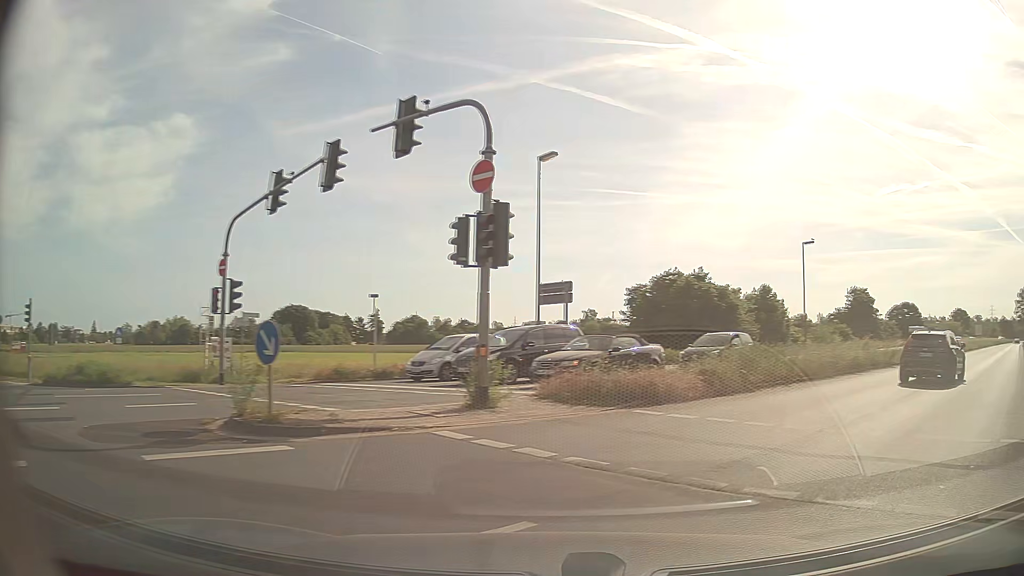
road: primary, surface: asphalt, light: Day
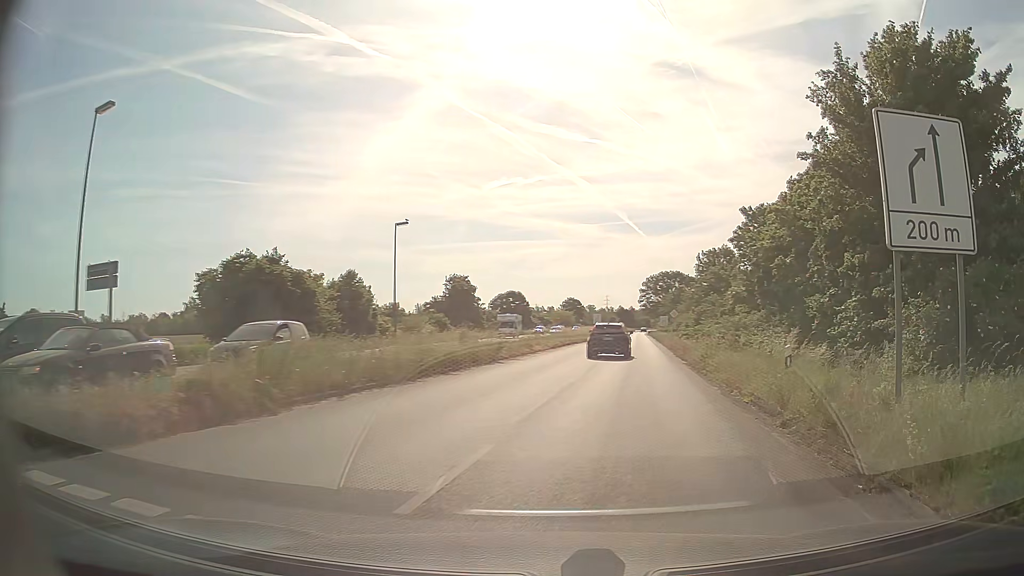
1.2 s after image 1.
(+2.1, +5.9) m; +35°
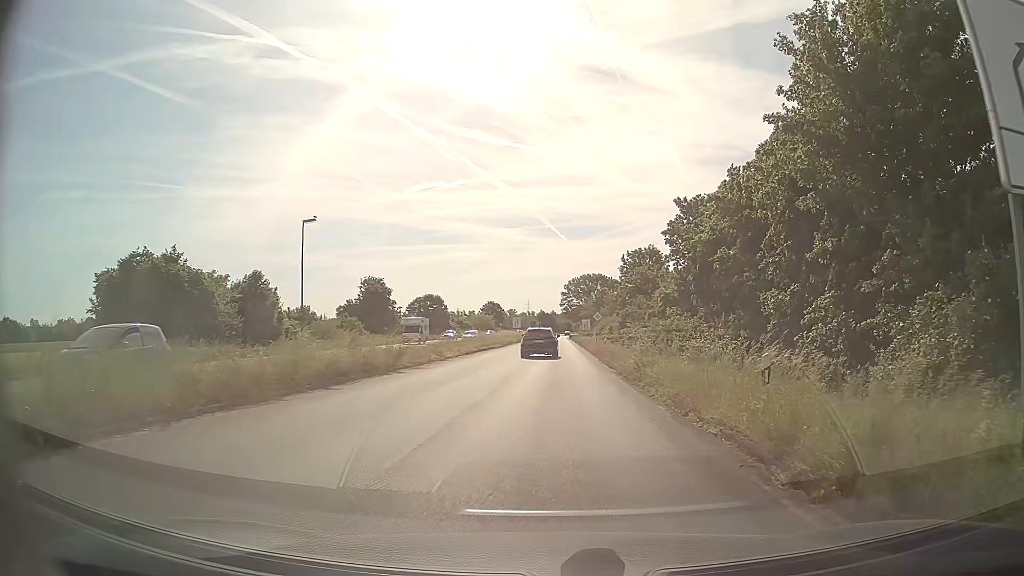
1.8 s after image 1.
(+0.3, +3.7) m; +7°
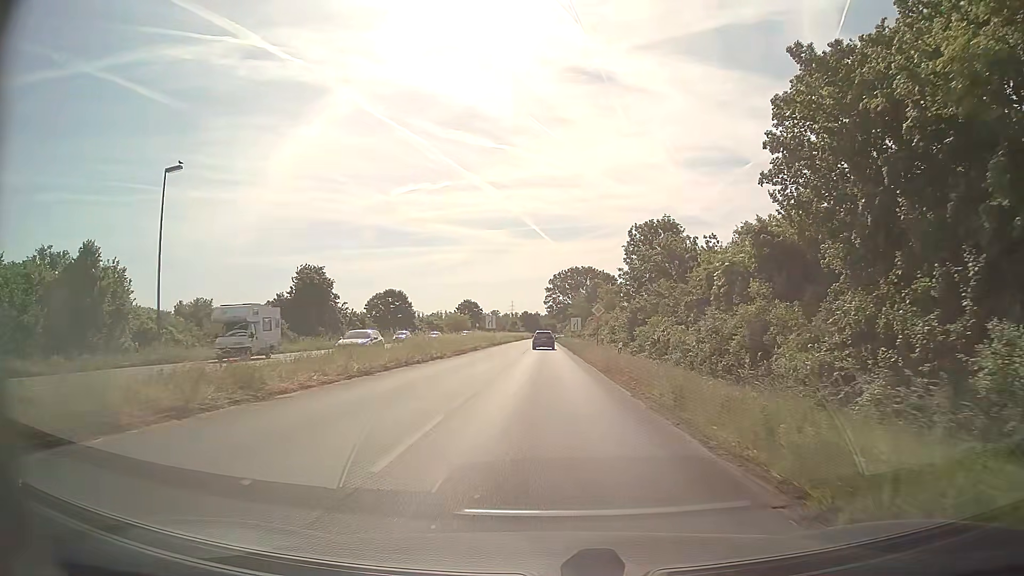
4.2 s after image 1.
(+0.3, +19.3) m; +1°
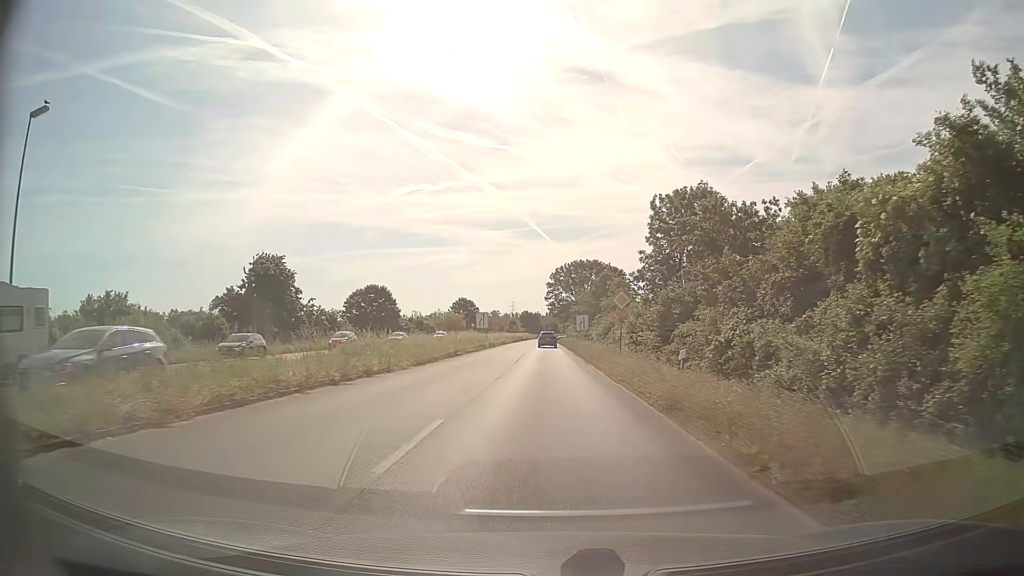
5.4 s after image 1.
(0.0, +12.3) m; 0°
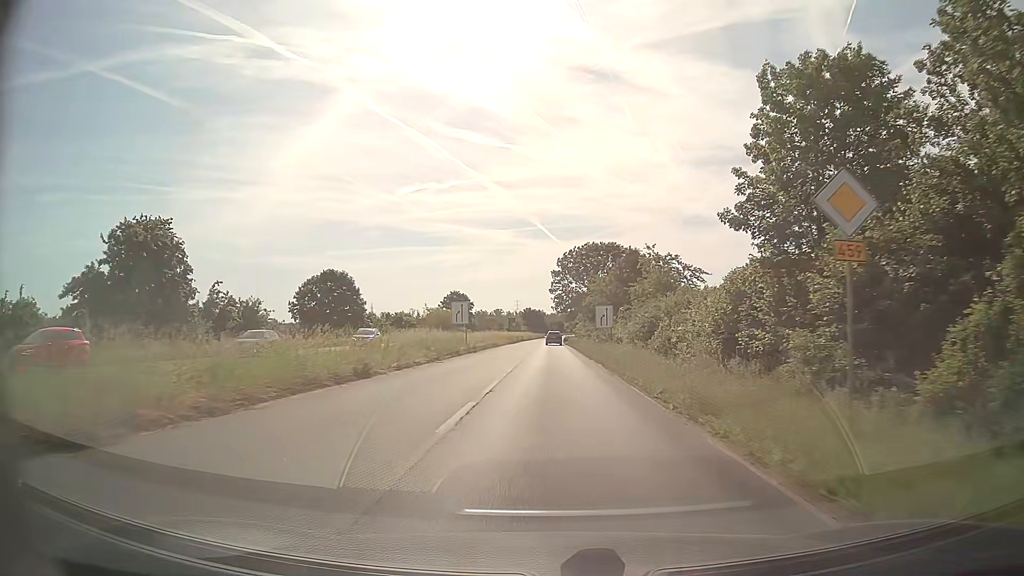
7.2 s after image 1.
(0.0, +21.9) m; 0°
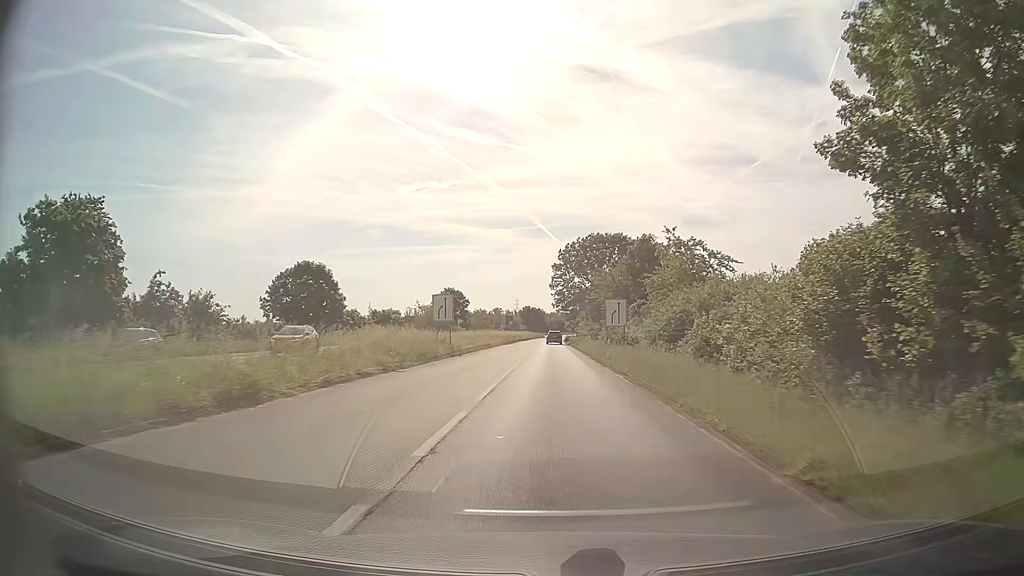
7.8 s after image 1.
(0.0, +8.1) m; 0°
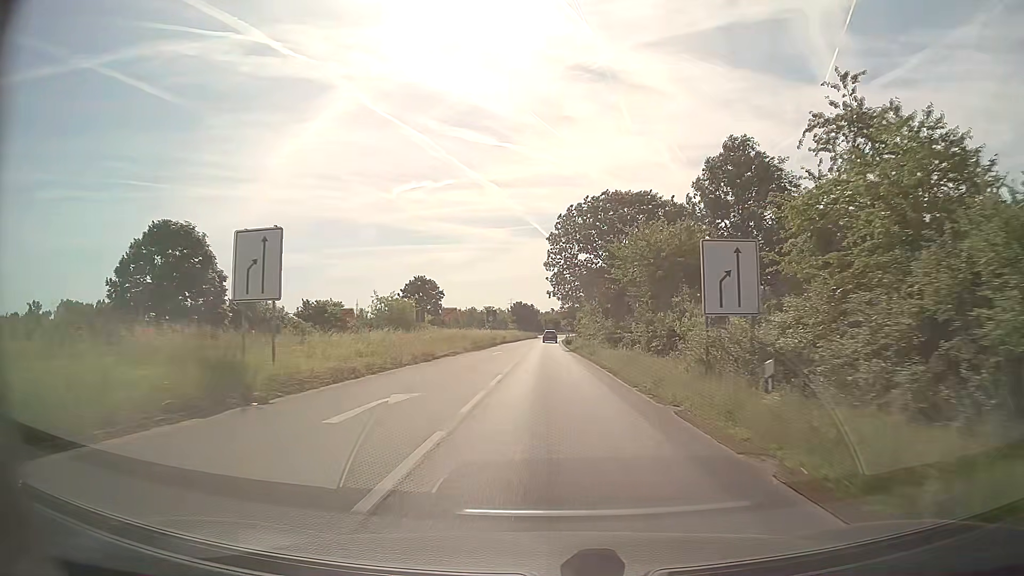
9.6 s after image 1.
(+0.2, +26.5) m; +1°
(0, +10) (0, +20) (0, +30) (0, +40) (0, +50) (0, +60) (0, +70) (0, +80) (0, +90) (+1, +100) m
